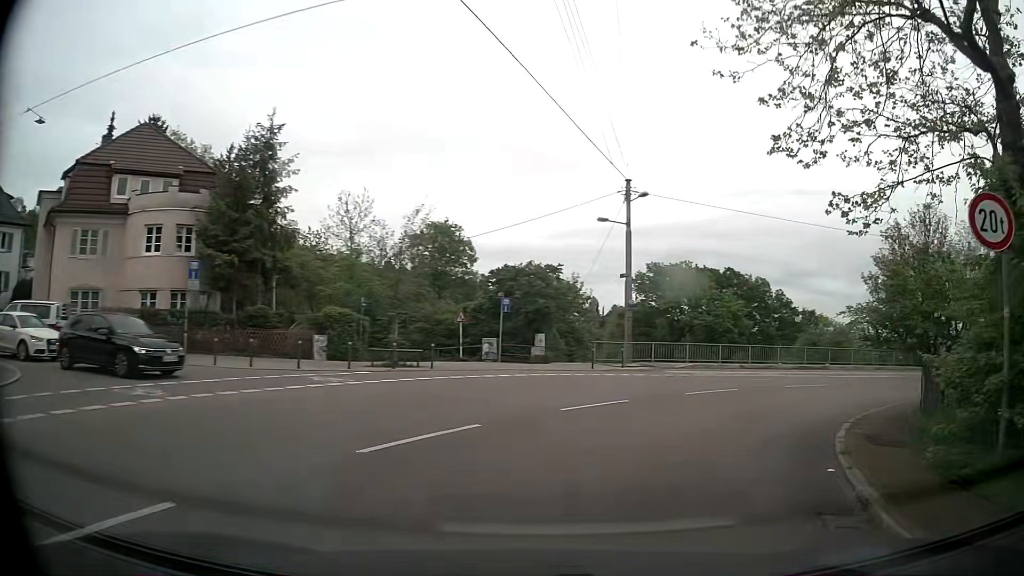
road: secondary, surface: asphalt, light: Day
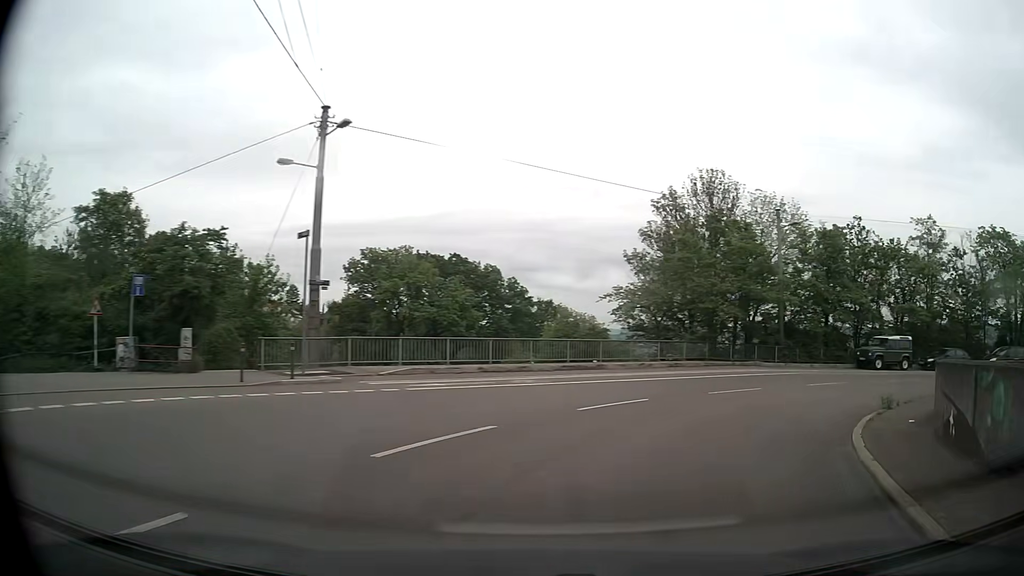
(+2.2, +10.7) m; +23°
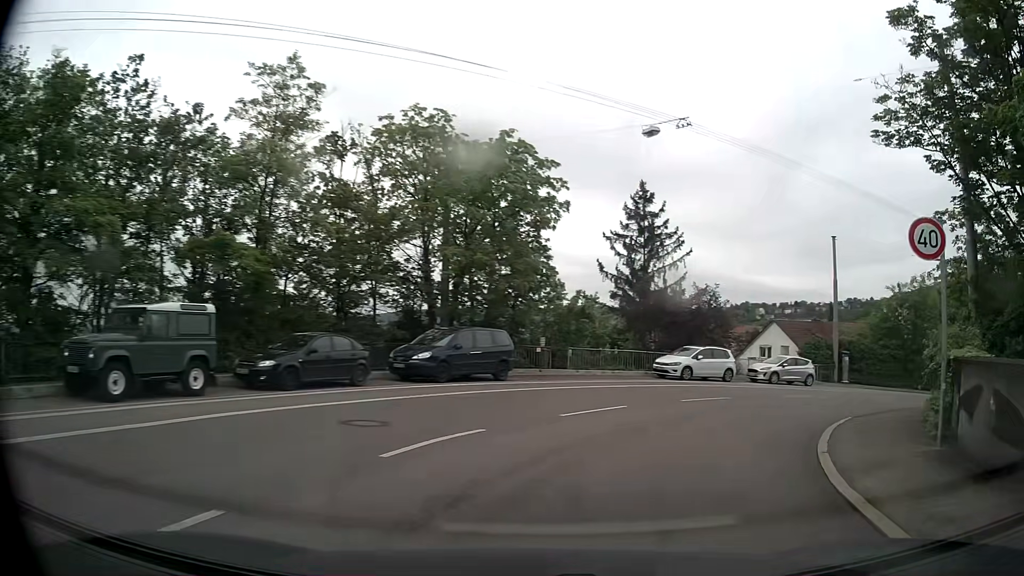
(+12.9, +22.3) m; +59°
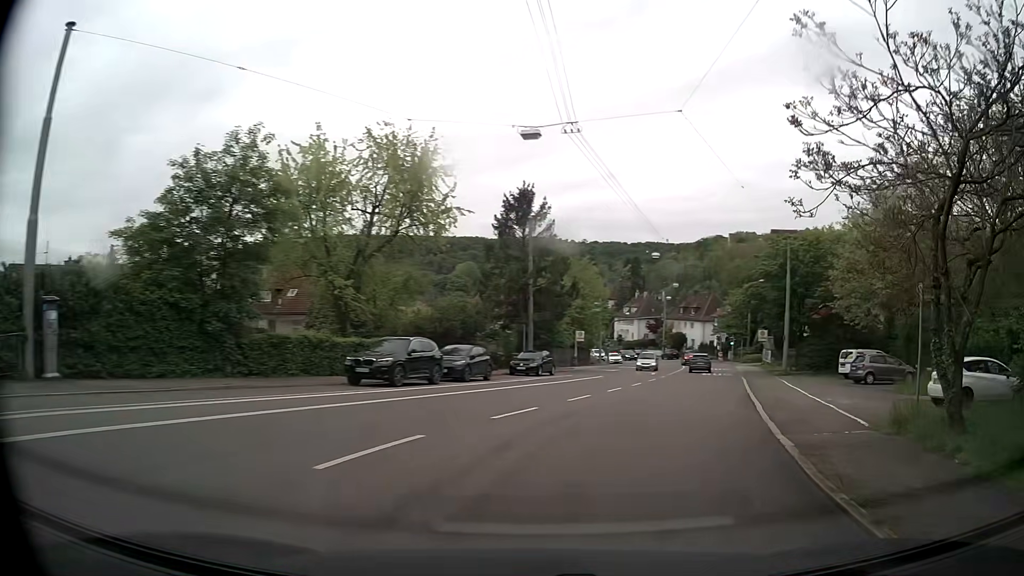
(+13.2, +23.2) m; +60°
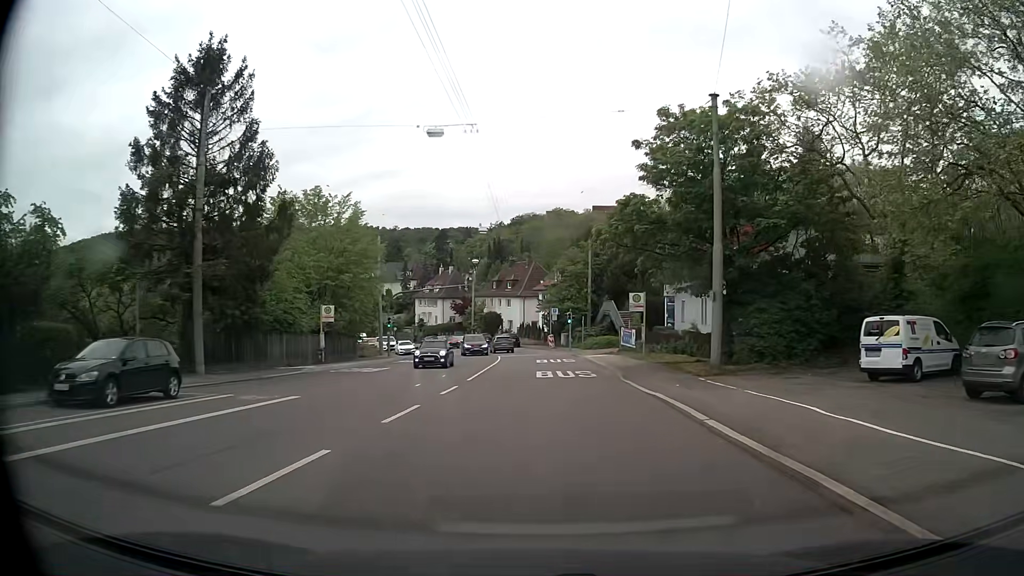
(+5.2, +24.7) m; +16°
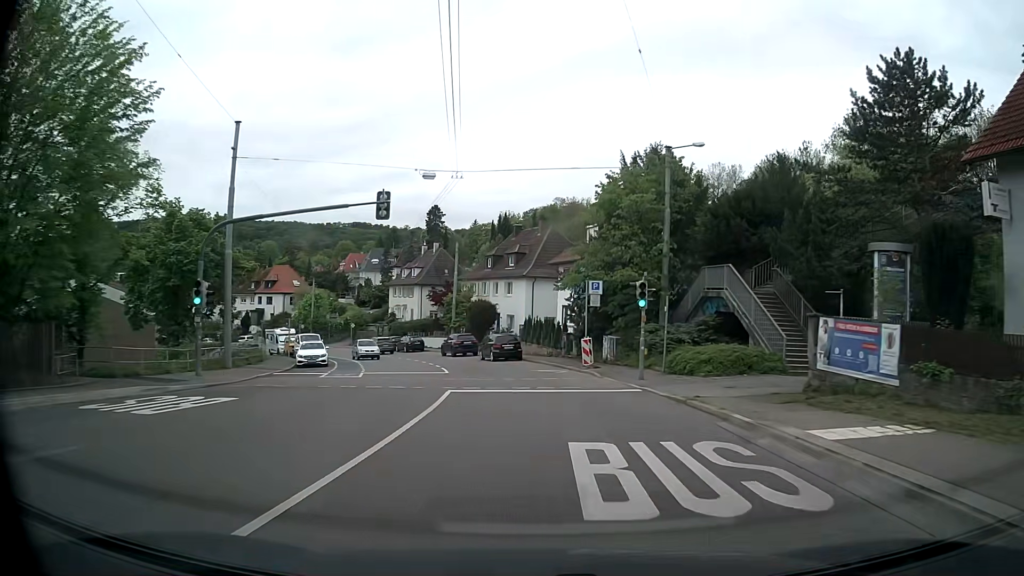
(0.0, +33.7) m; -1°
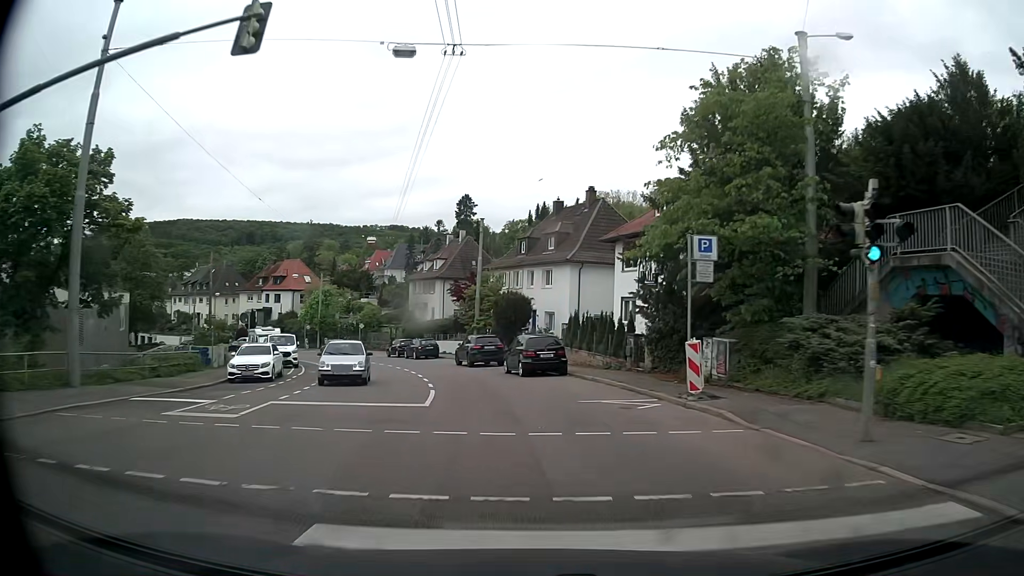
(-0.2, +13.5) m; -3°
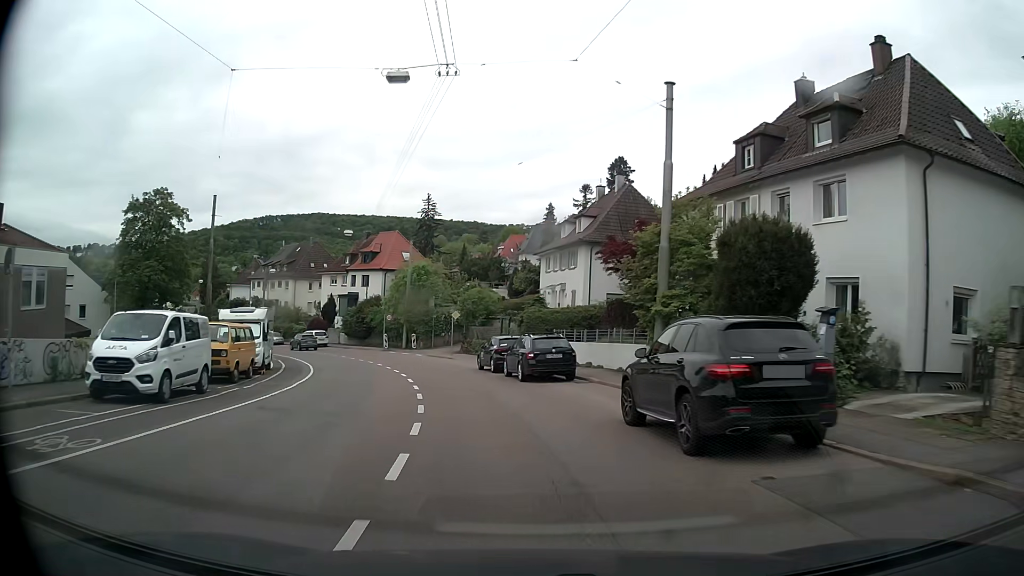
(-3.1, +26.7) m; -12°
(0, +10) (-2, +20) (-4, +30) (-8, +39) (-12, +48) (-17, +57) (-23, +64) (-30, +72) (-38, +78) (-46, +85) m
